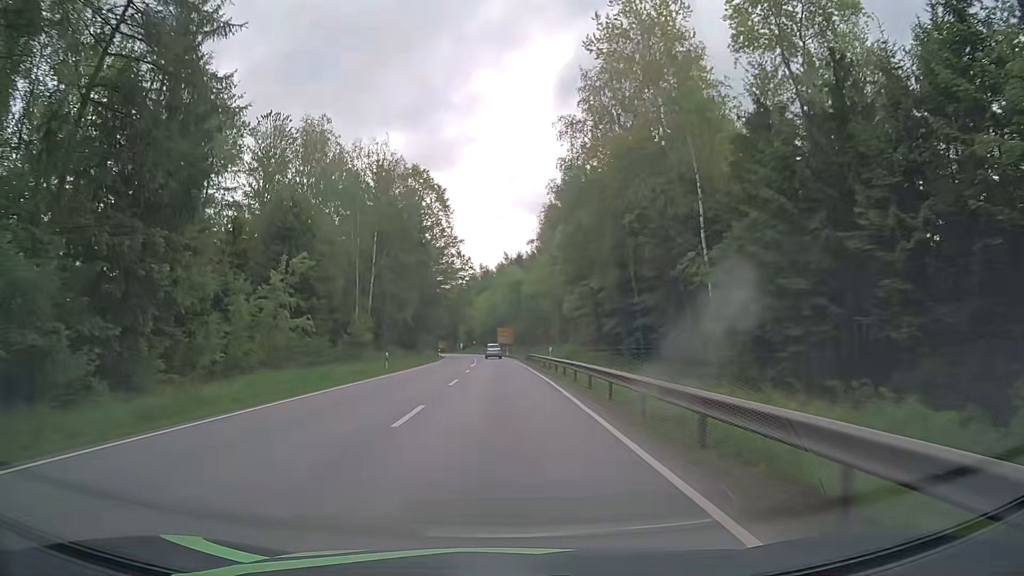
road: primary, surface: asphalt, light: Day
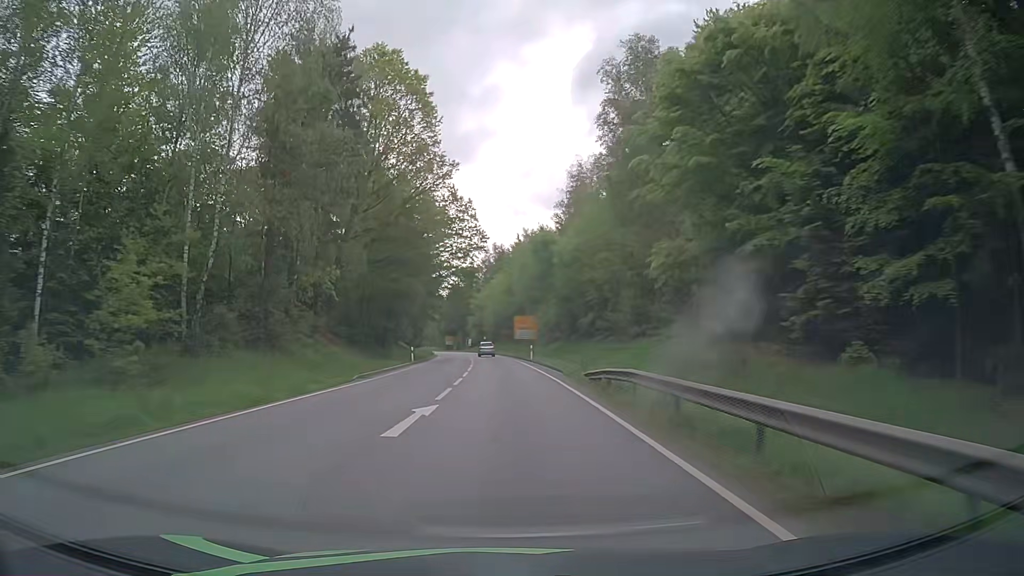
(-0.5, +37.5) m; -2°
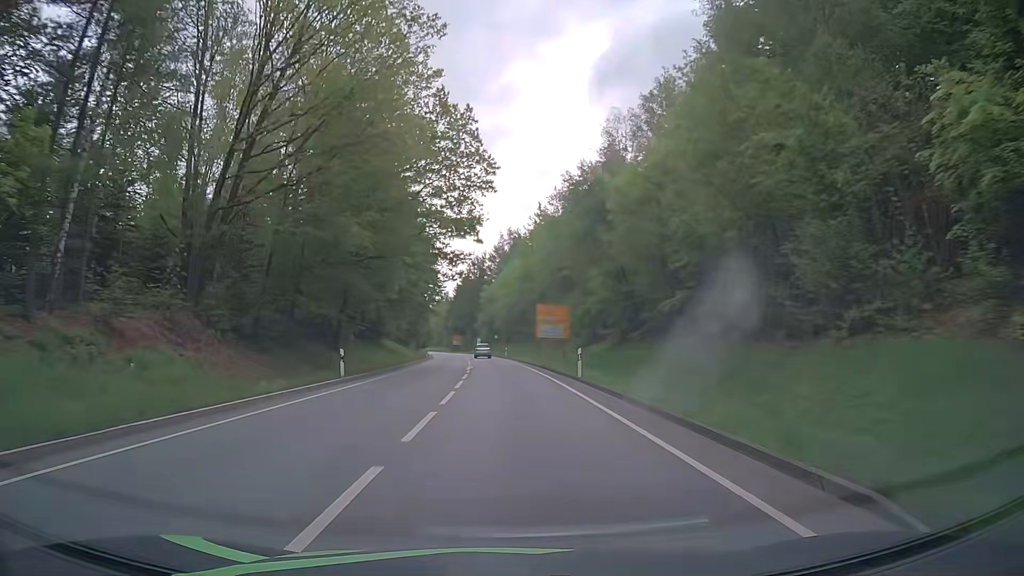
(-0.1, +25.0) m; -1°
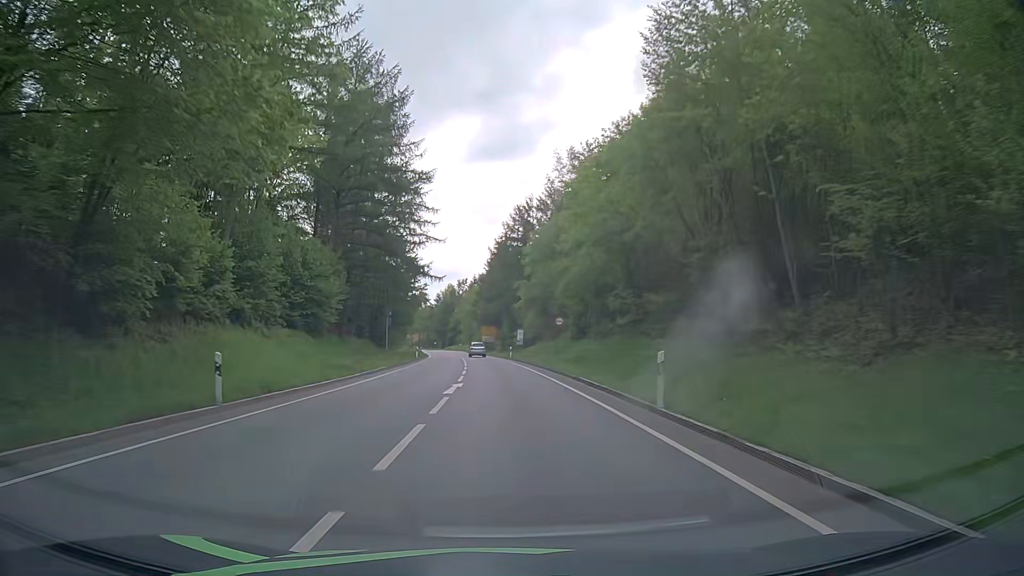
(-1.7, +62.1) m; -3°
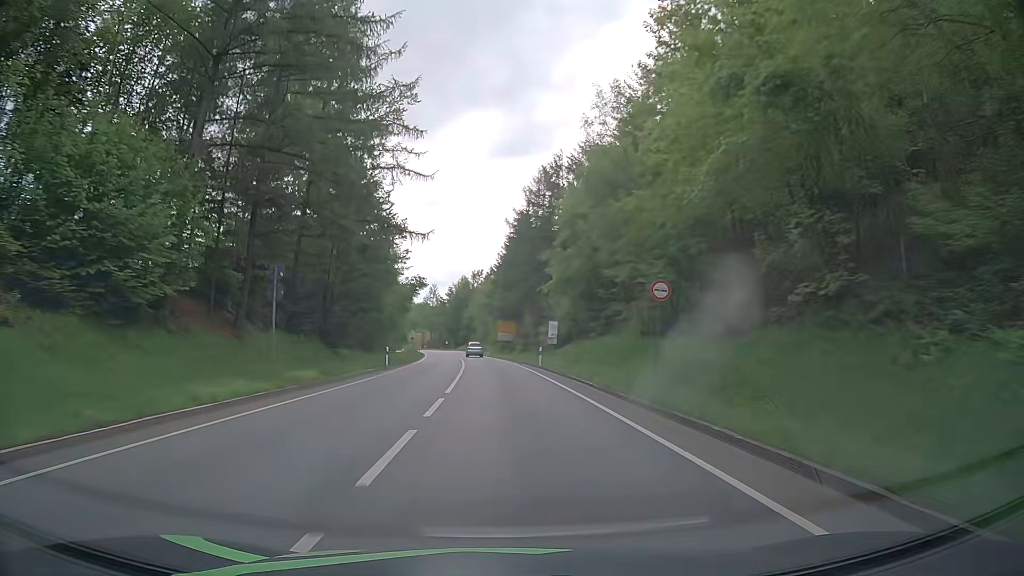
(-0.4, +24.7) m; -2°
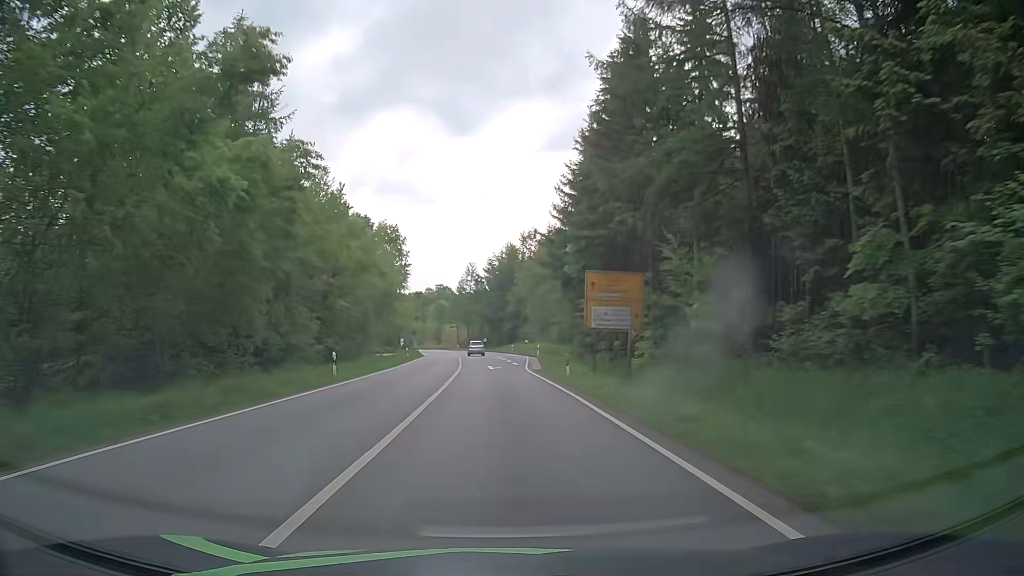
(-2.5, +61.7) m; -5°
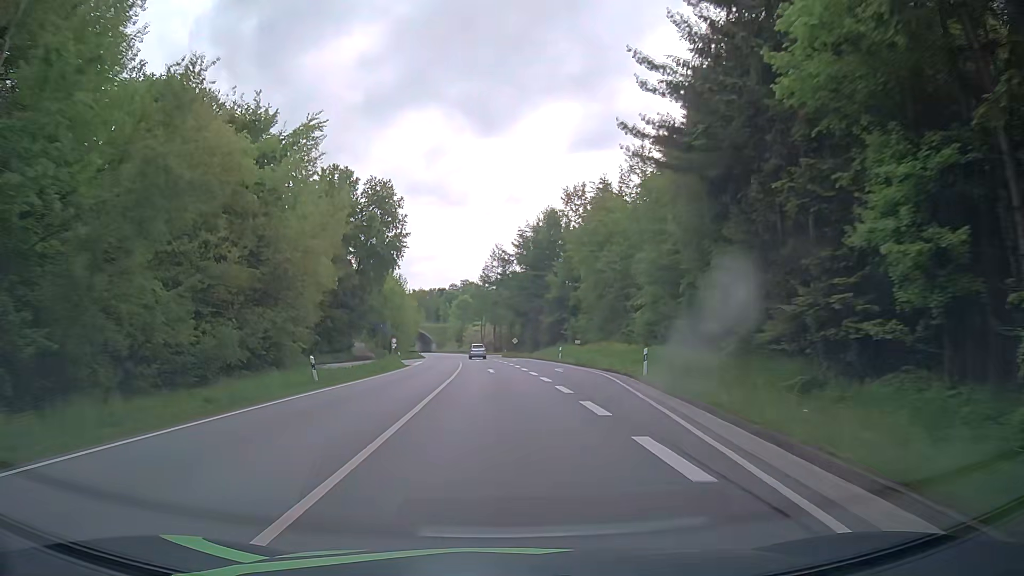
(-0.7, +37.0) m; -3°
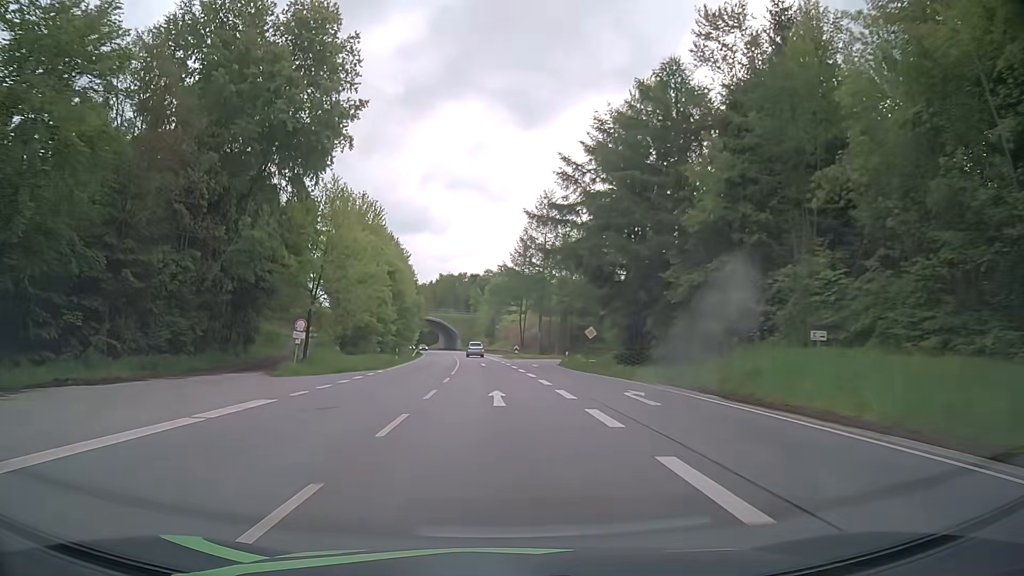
(-1.3, +49.4) m; -3°
(0, +10) (0, +20) (-1, +30) (-1, +40) (-2, +50) (-3, +60) (-4, +70) (-5, +80) (-6, +90) (-7, +100) m
